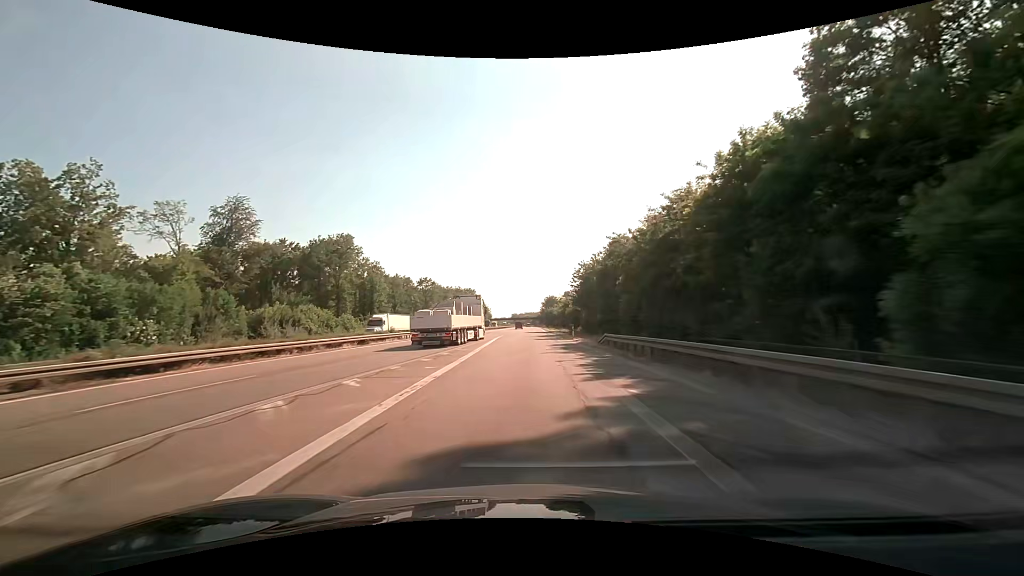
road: motorway_link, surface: asphalt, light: Day
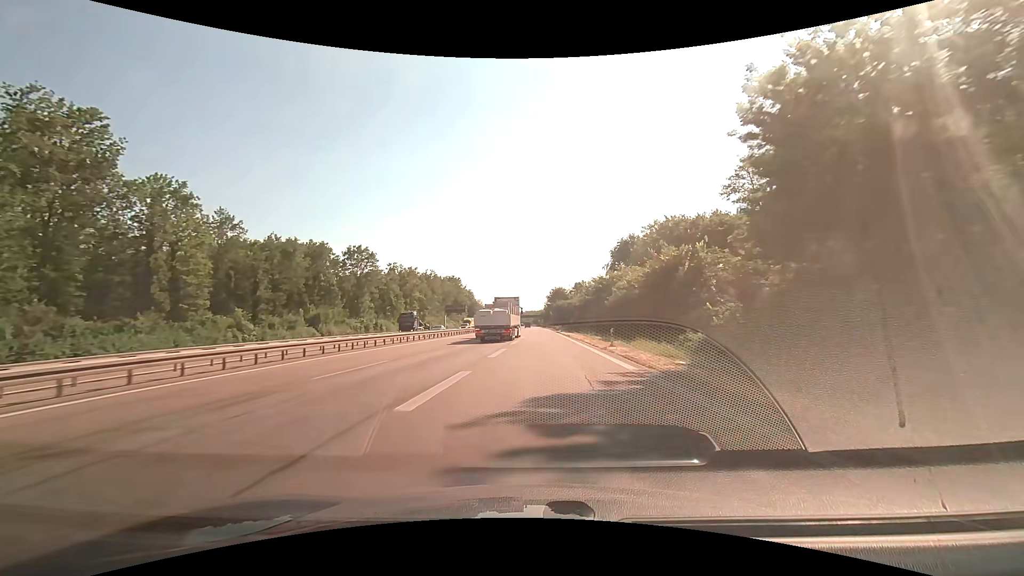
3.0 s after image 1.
(-0.2, +70.0) m; 0°
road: motorway
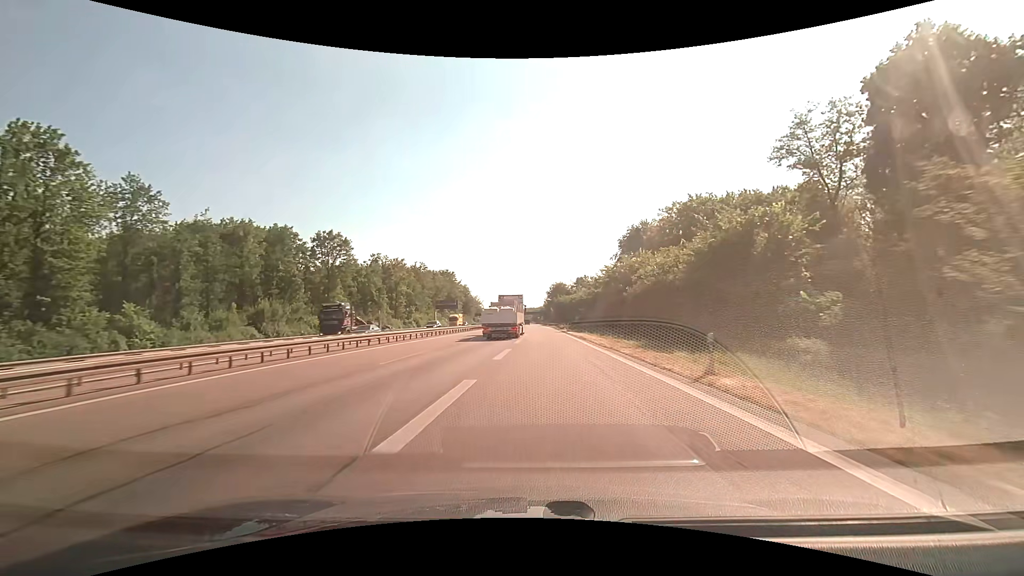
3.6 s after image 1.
(0.0, +14.3) m; 0°
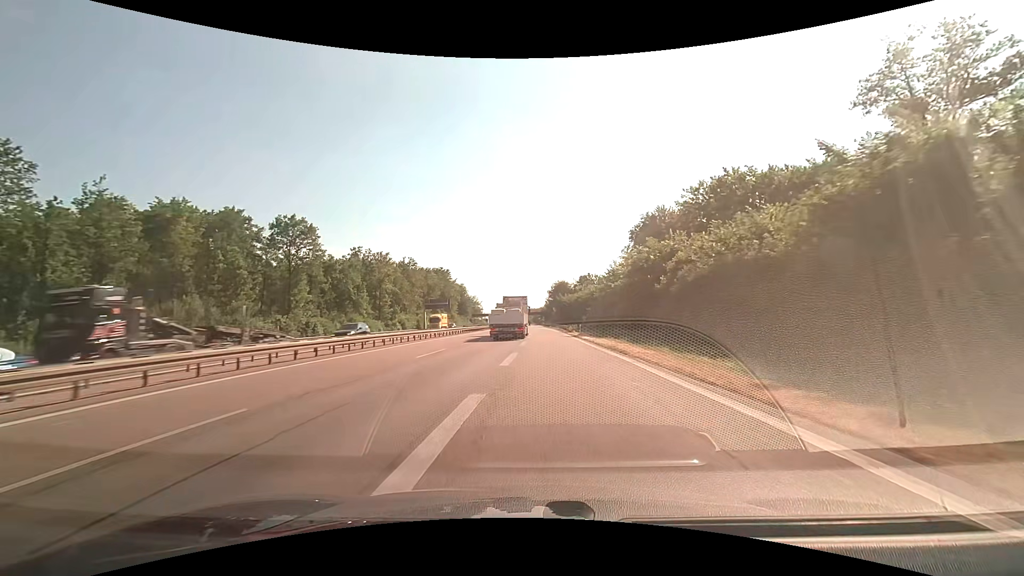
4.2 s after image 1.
(0.0, +14.3) m; 0°
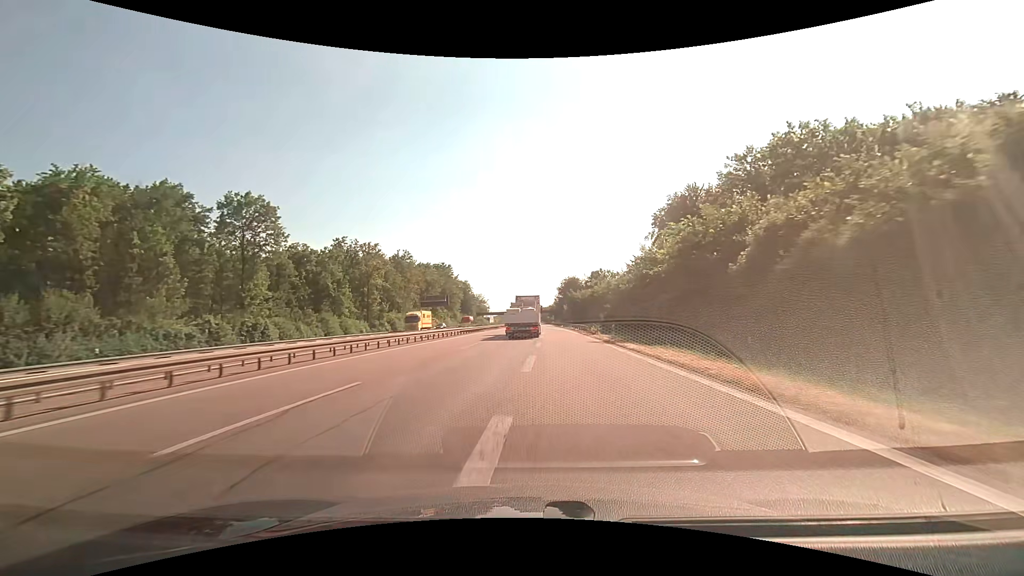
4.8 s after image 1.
(-0.1, +14.2) m; -1°
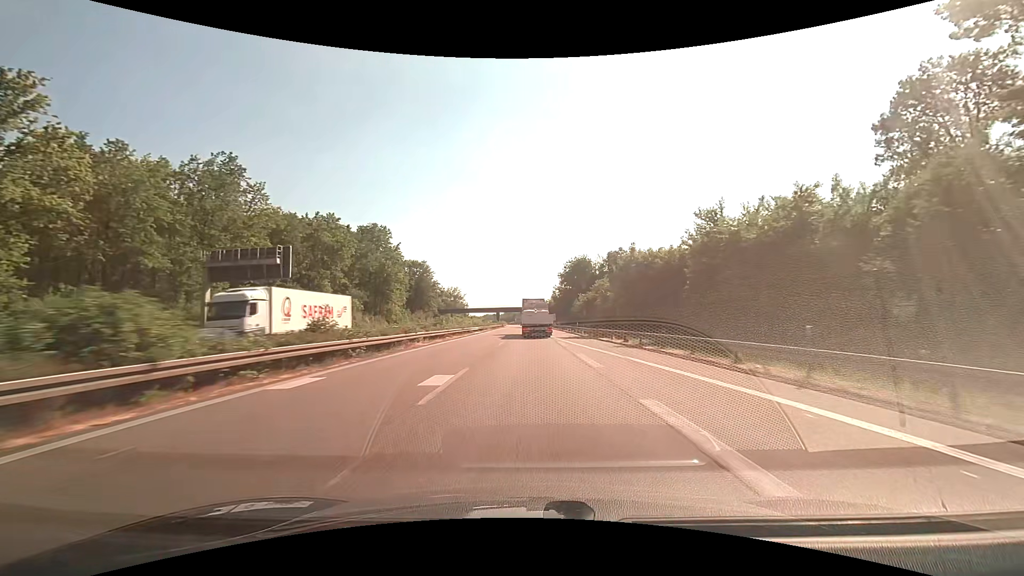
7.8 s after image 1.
(0.0, +70.9) m; +1°
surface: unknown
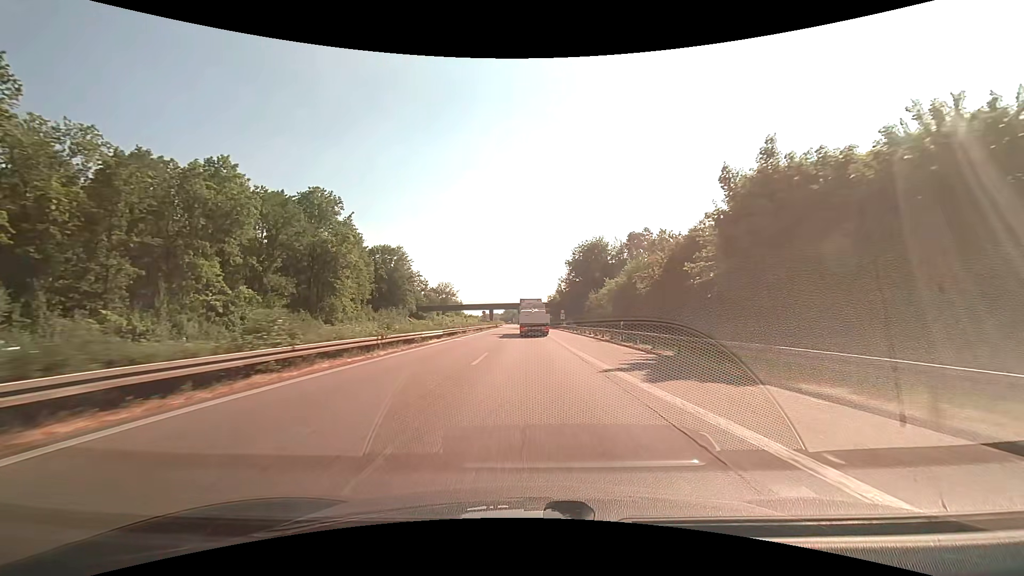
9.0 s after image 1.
(+0.1, +28.7) m; 0°
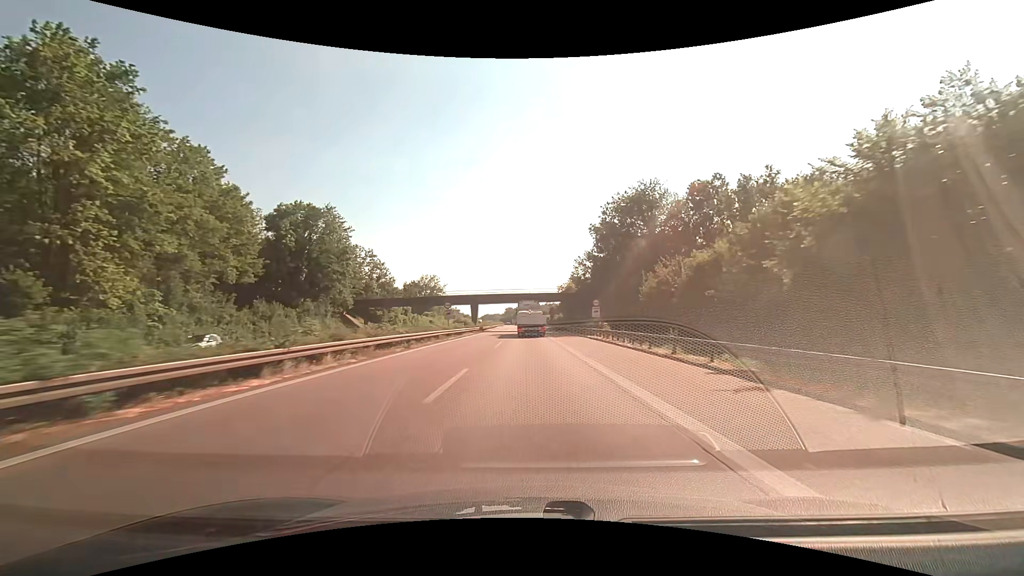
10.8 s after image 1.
(-0.1, +43.5) m; 0°
(0, +10) (0, +20) (0, +30) (0, +40) (0, +50) (0, +60) (0, +70) (-1, +80) (-1, +90) (-1, +100) m
